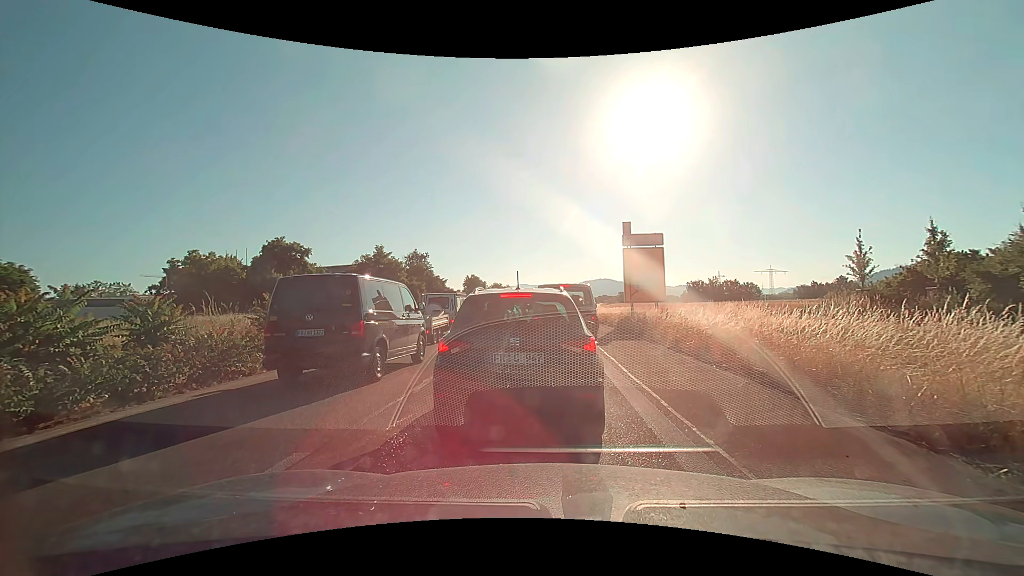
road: trunk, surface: asphalt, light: Day
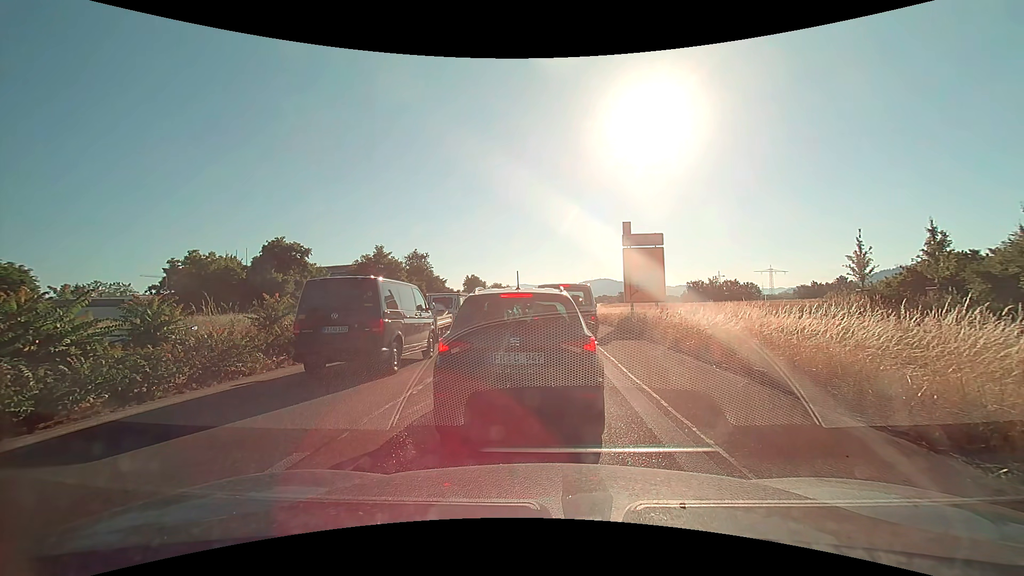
(0.0, 0.0) m; 0°
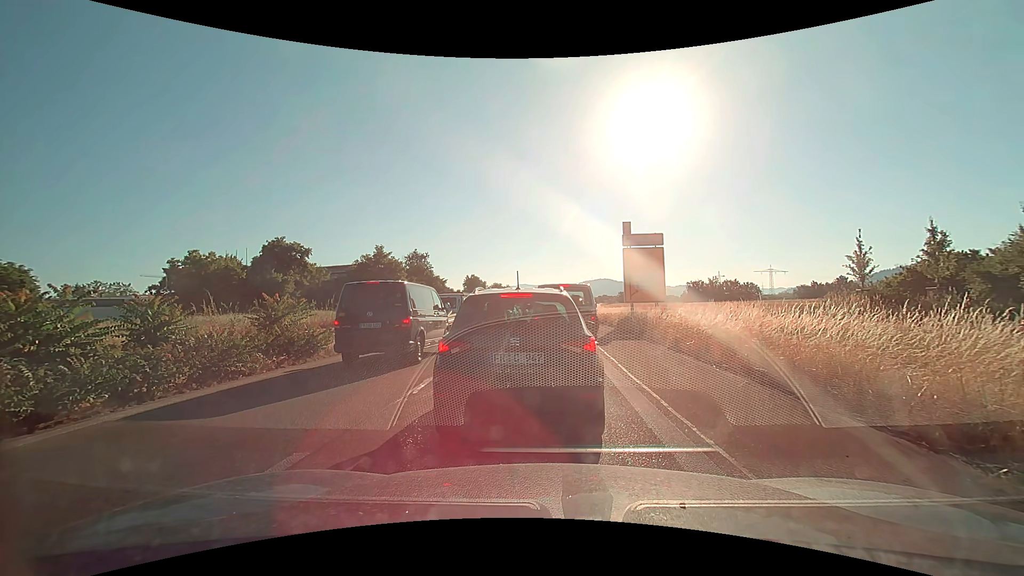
(0.0, 0.0) m; 0°
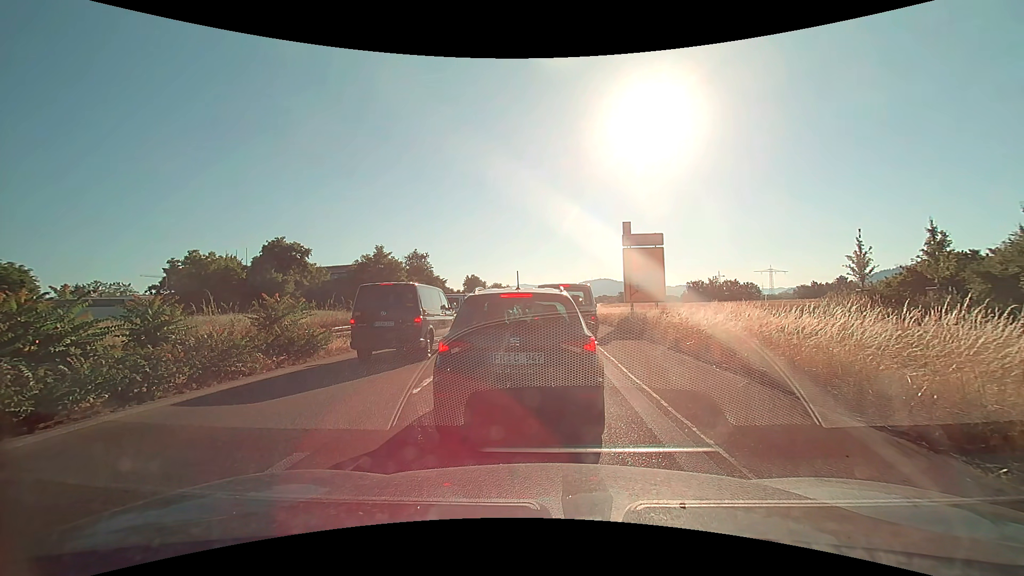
(0.0, 0.0) m; 0°
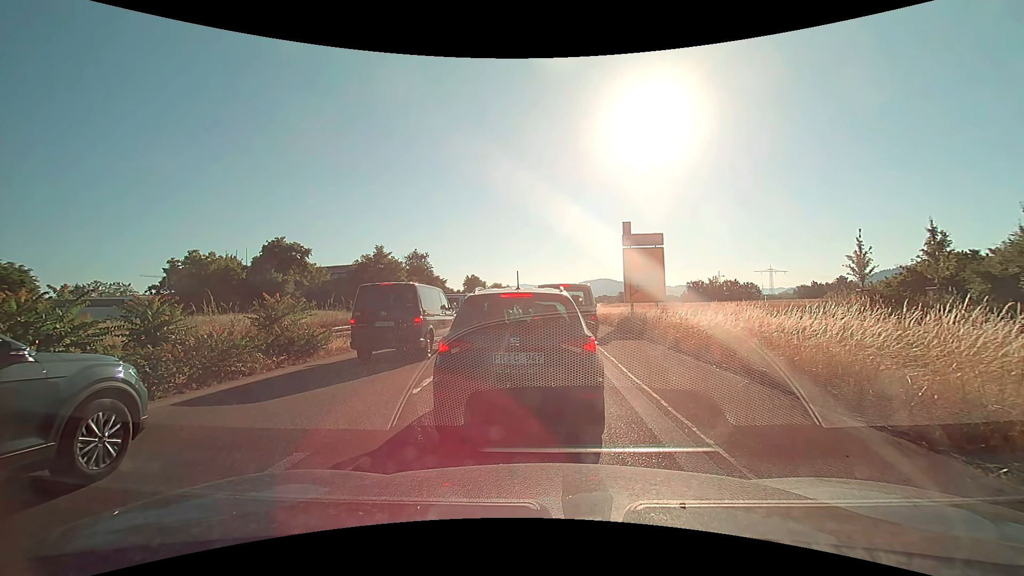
(0.0, 0.0) m; 0°
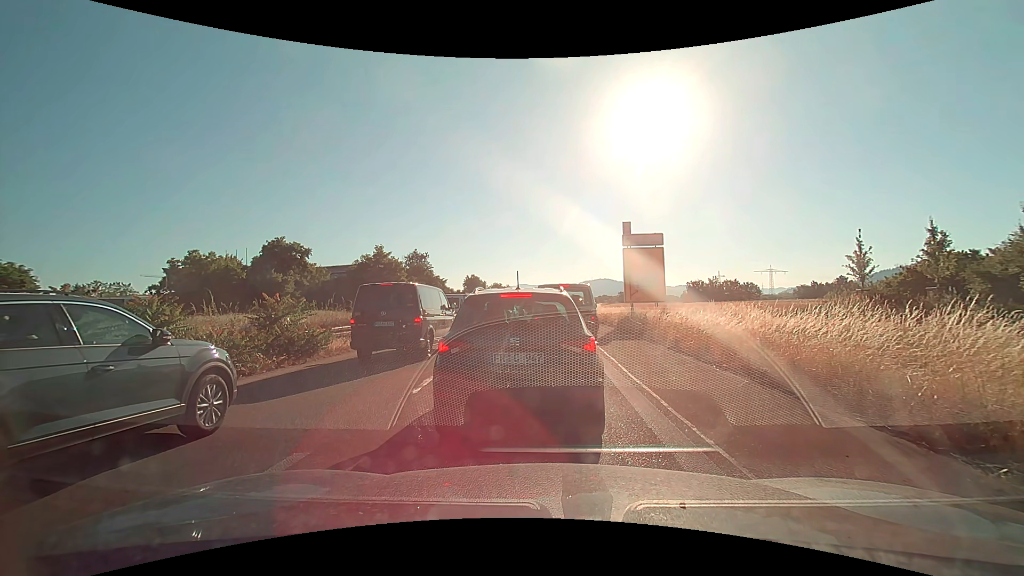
(0.0, 0.0) m; 0°
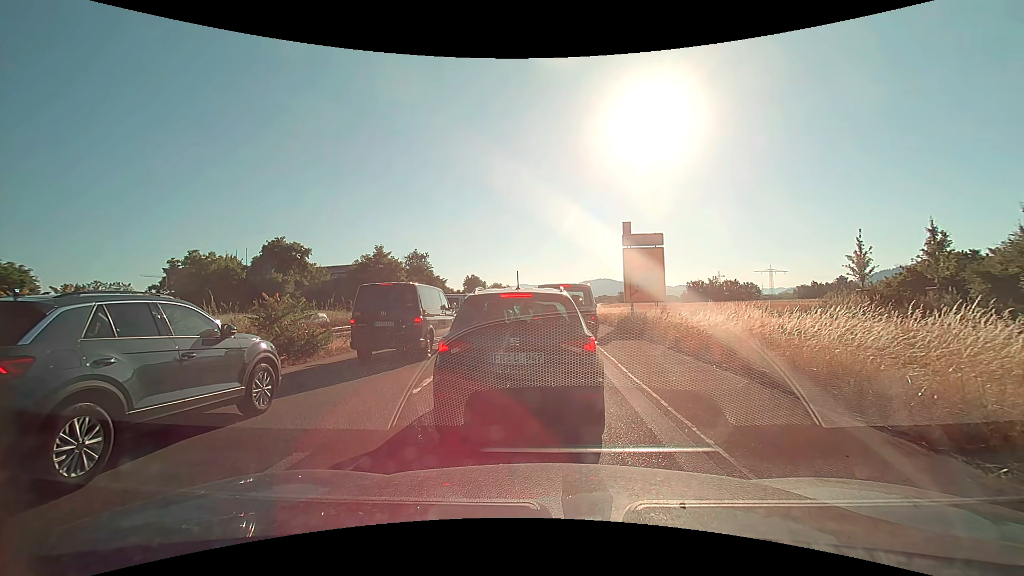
(0.0, 0.0) m; 0°
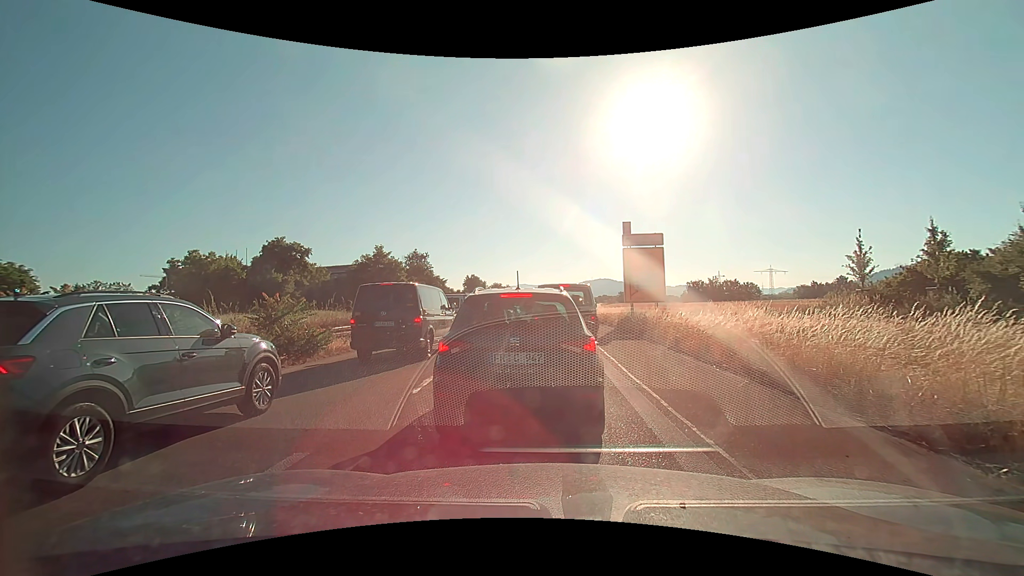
(0.0, 0.0) m; 0°
